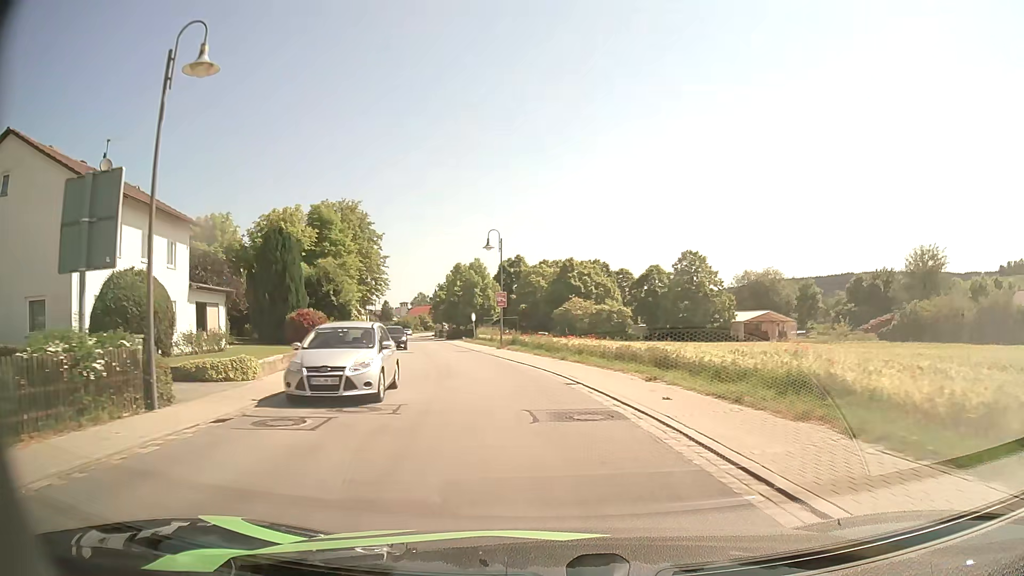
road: secondary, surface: asphalt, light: Day
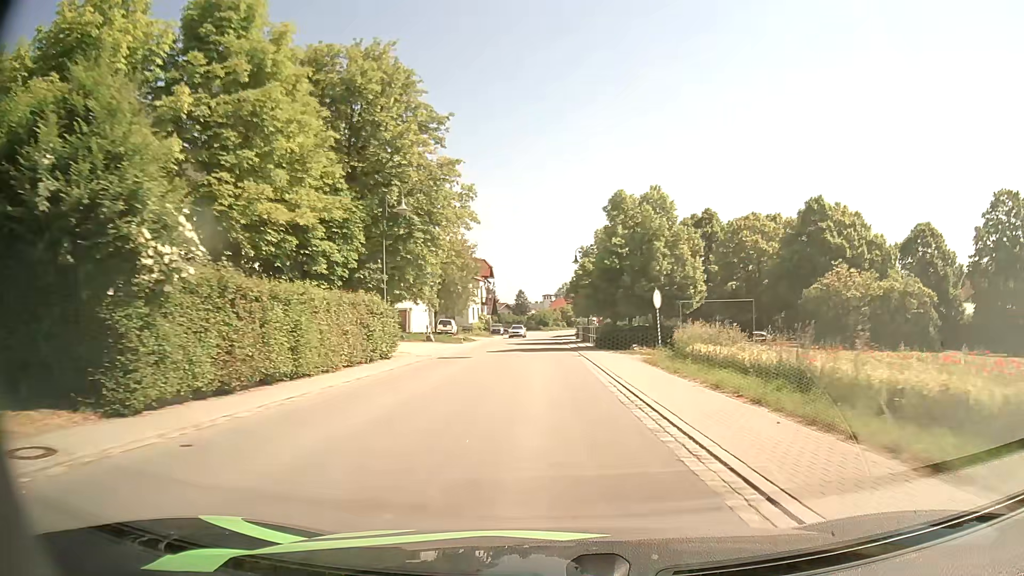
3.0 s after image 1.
(-5.6, +38.7) m; -13°
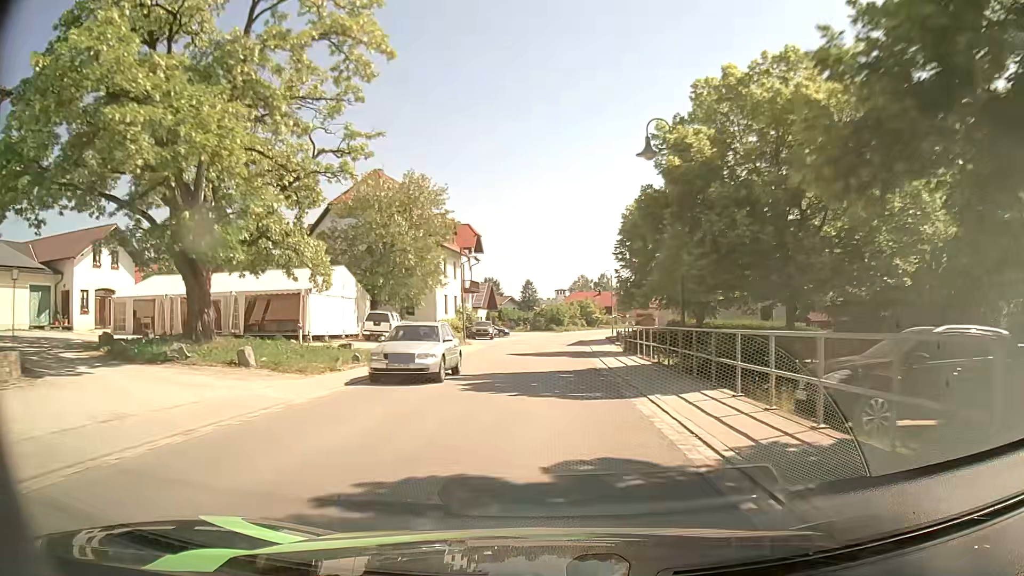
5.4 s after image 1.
(-0.4, +32.9) m; -1°
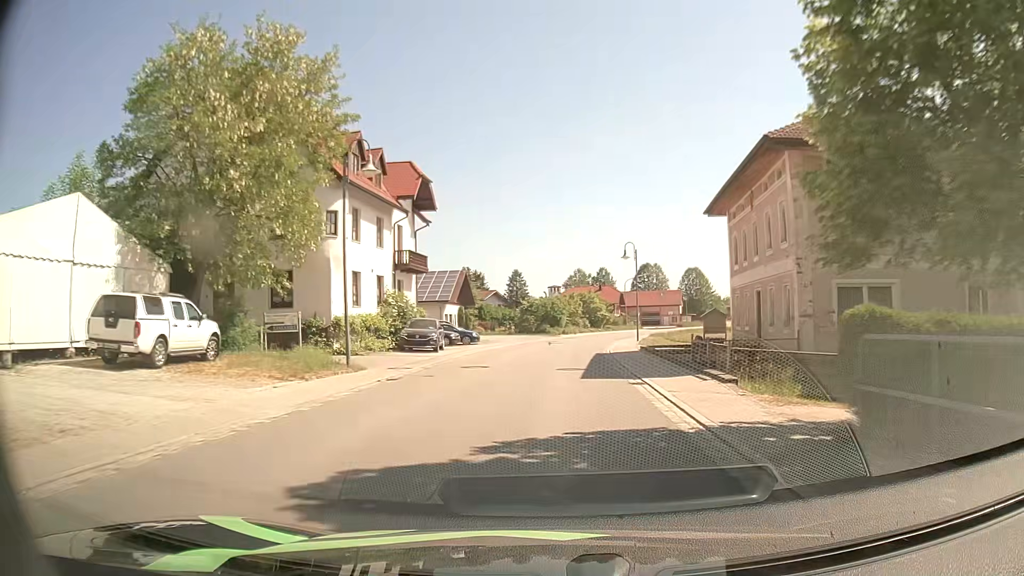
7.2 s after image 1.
(0.0, +25.3) m; +1°
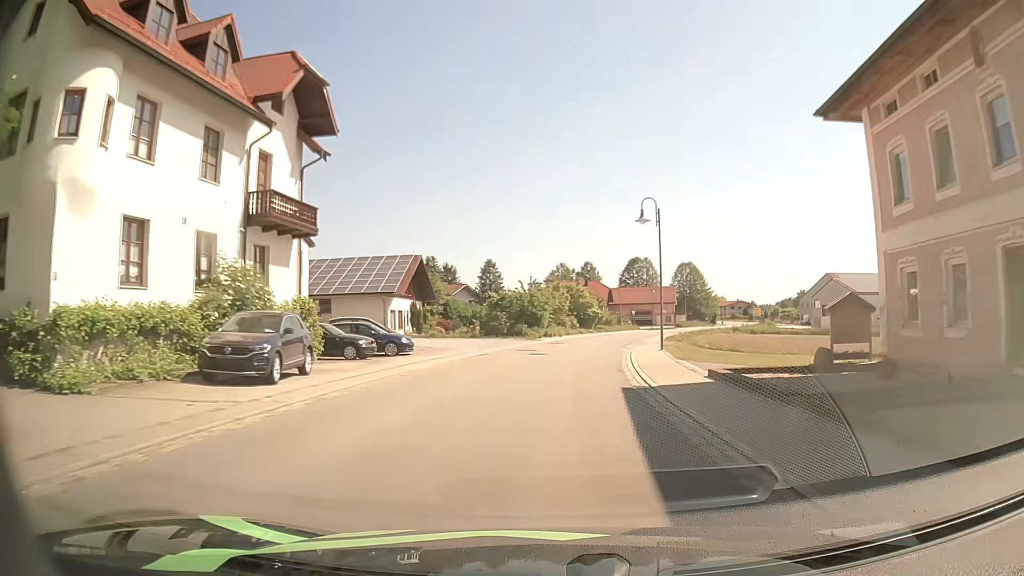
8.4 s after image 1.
(+0.1, +17.2) m; +1°
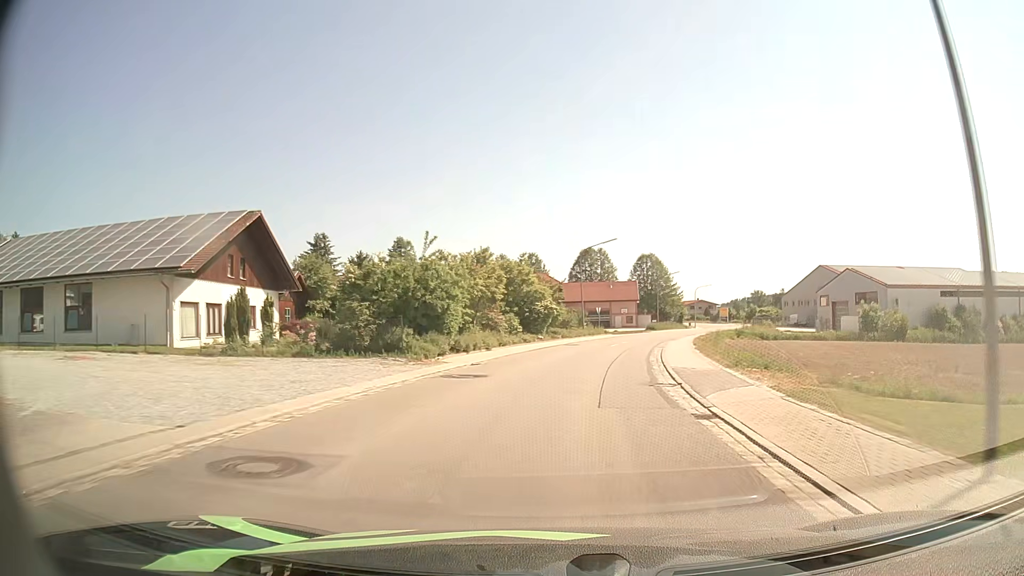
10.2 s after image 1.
(+1.0, +26.2) m; +5°
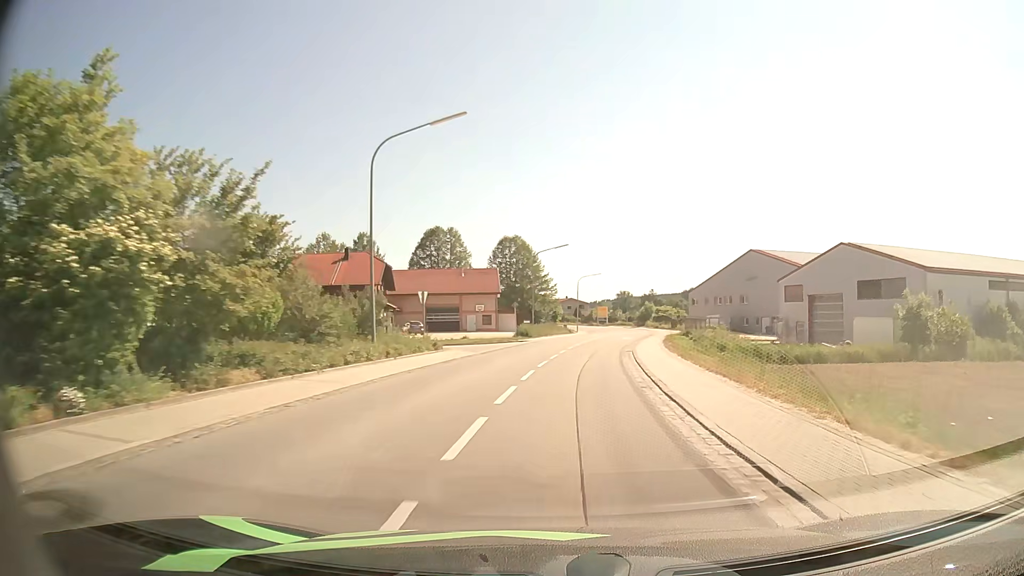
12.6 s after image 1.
(+3.8, +35.1) m; +12°
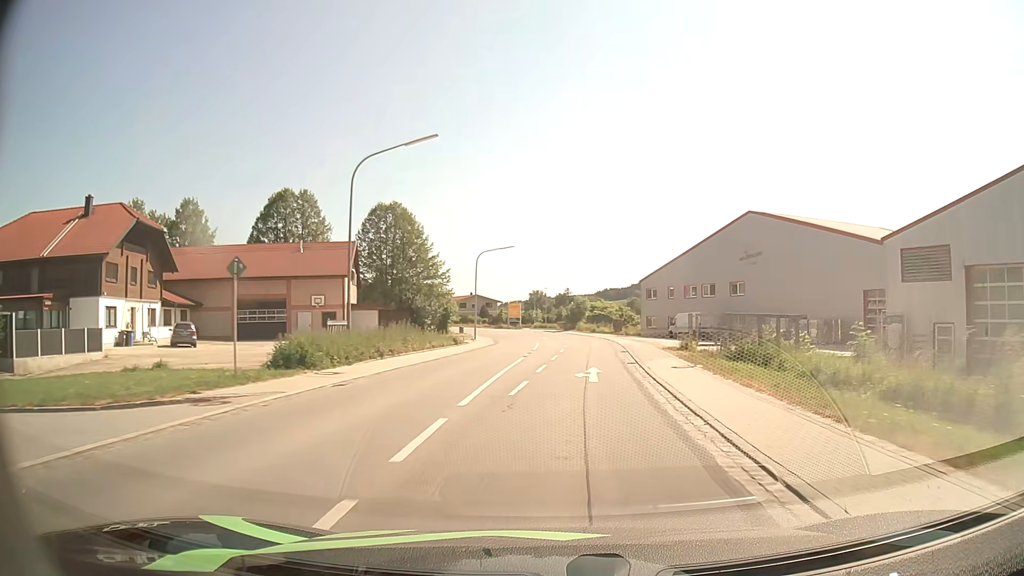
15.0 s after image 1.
(+2.6, +35.8) m; +8°
(0, +10) (+1, +20) (+1, +30) (+2, +40) (+2, +50) (+2, +60) (+1, +70) (-1, +80) (-3, +89) (-6, +99) m
